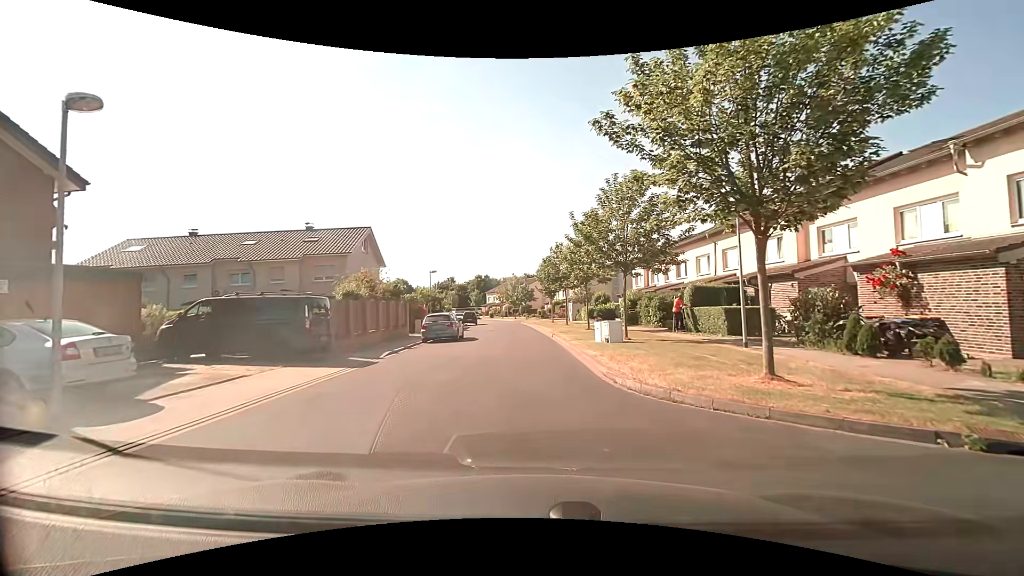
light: Day
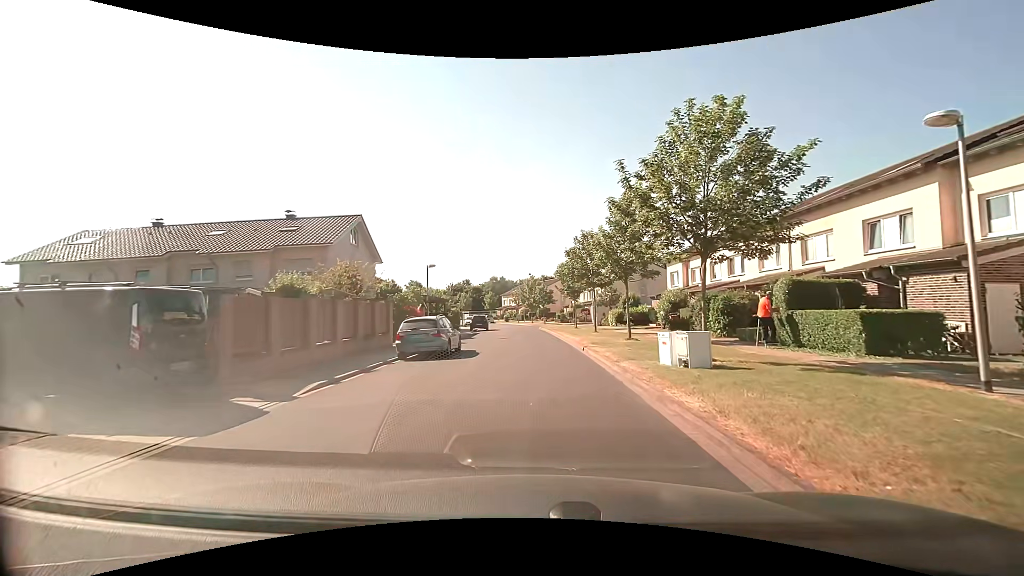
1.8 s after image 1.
(-0.2, +7.6) m; -2°
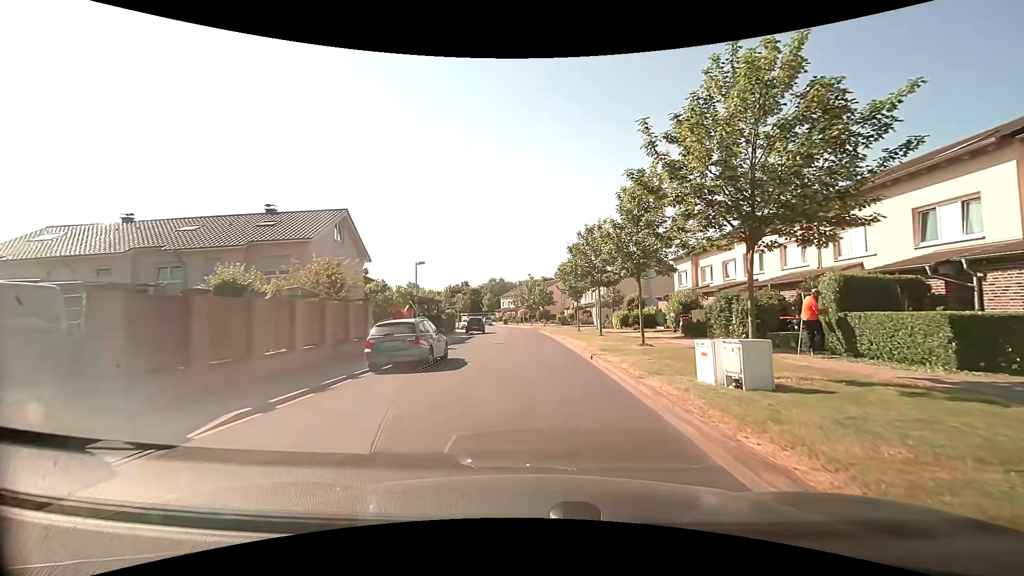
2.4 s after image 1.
(0.0, +3.0) m; +1°
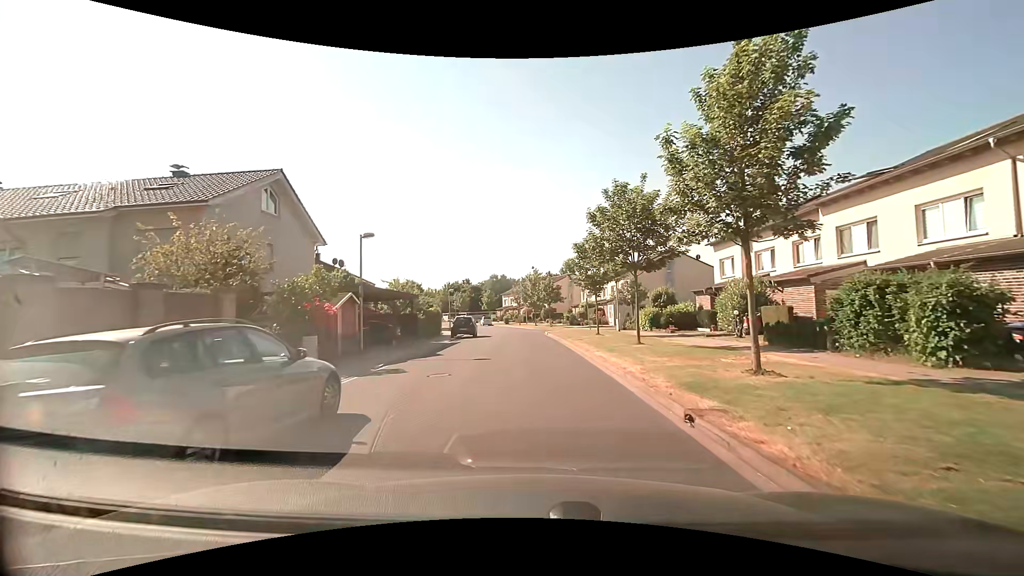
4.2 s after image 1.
(-0.3, +10.0) m; -2°
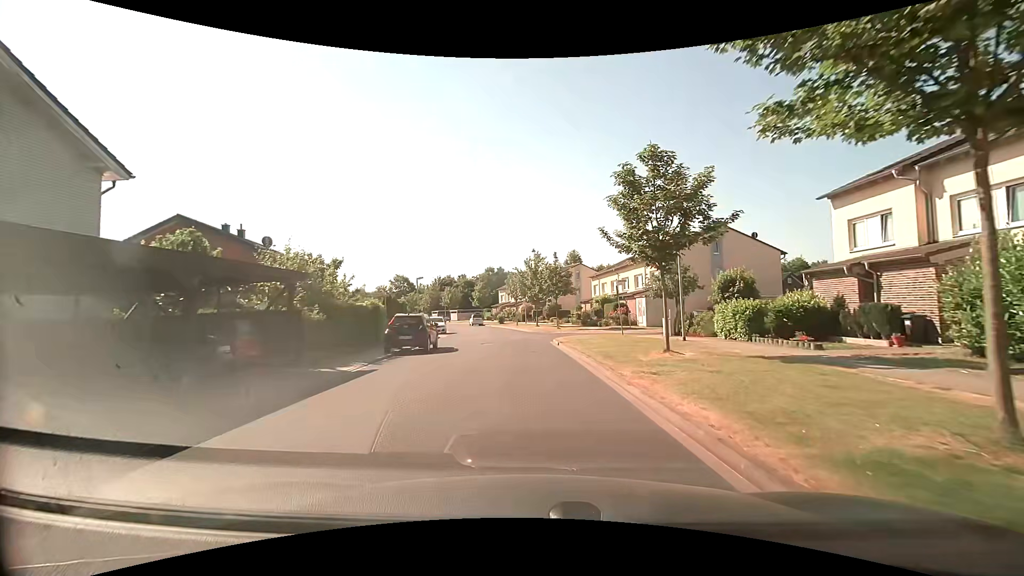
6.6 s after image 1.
(+0.1, +16.0) m; 0°
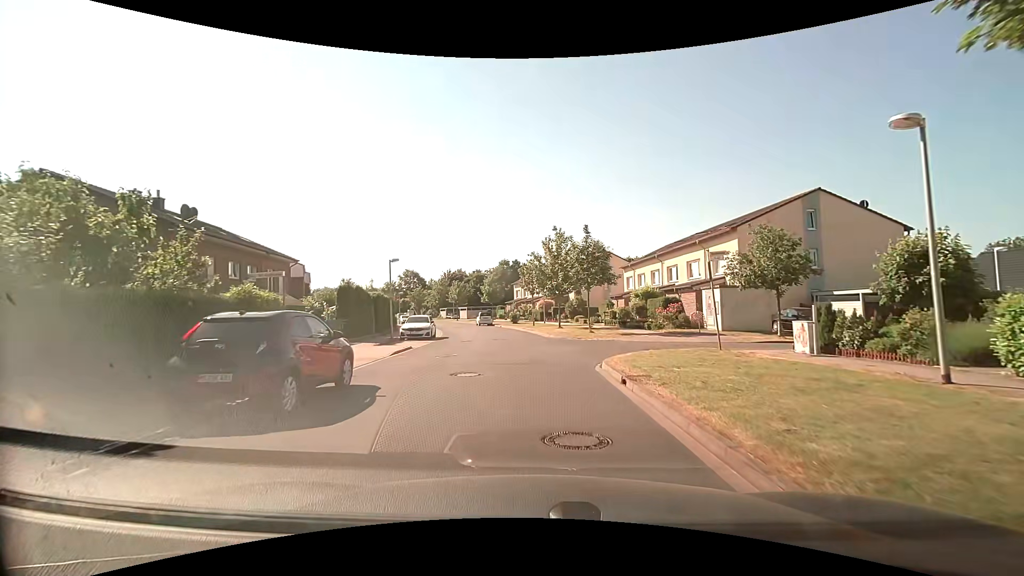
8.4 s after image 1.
(-0.2, +12.2) m; -2°
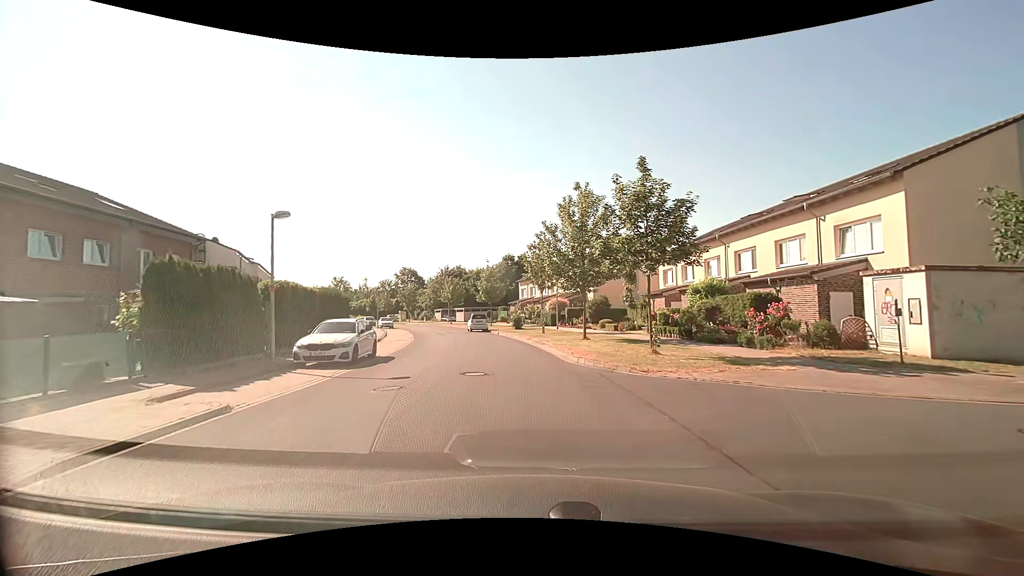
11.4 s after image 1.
(-0.3, +13.5) m; 0°
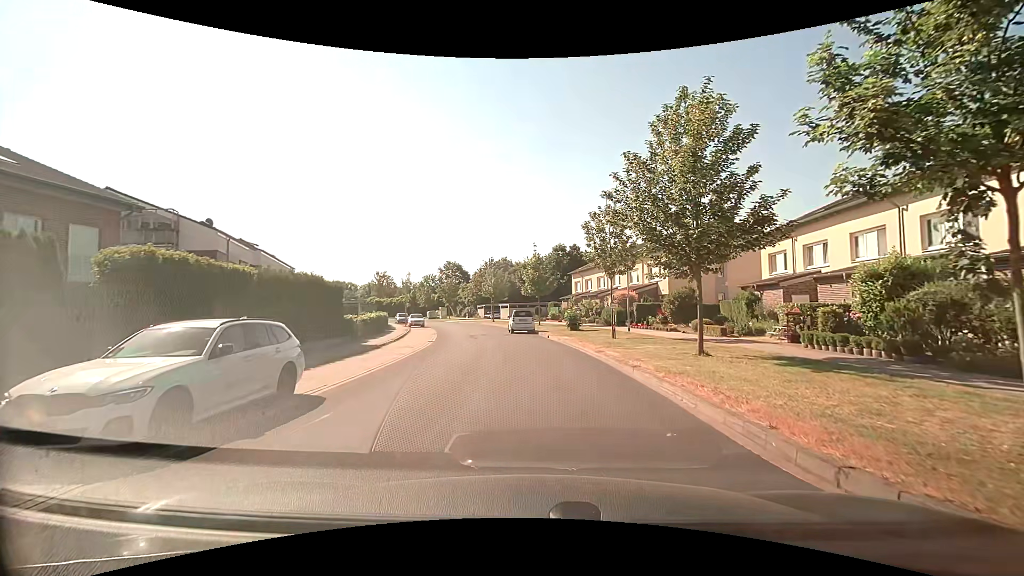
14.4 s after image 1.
(-0.7, +10.3) m; -6°
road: residential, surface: paved
(0, +10) (-1, +20) (-3, +30) (-5, +40) (-7, +49) (-9, +59) (-12, +69) (-16, +78) (-21, +87) (-25, +96) m
